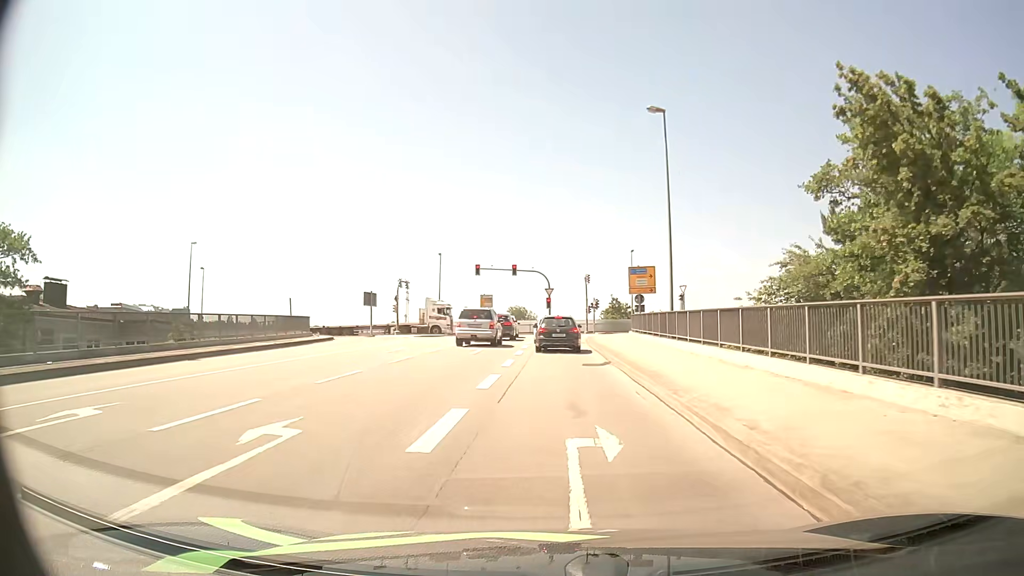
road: primary_link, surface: asphalt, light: Day
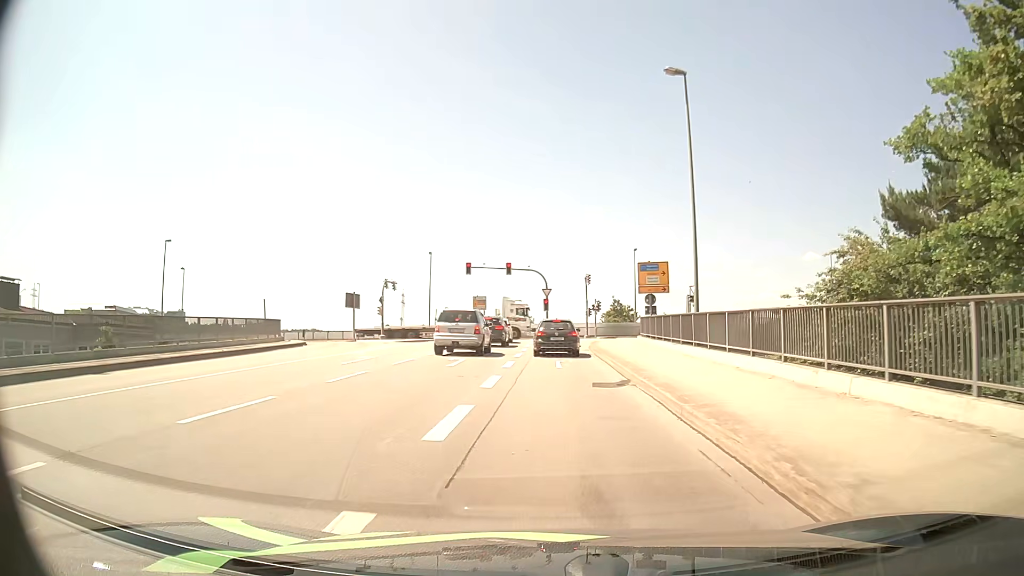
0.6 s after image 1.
(+0.1, +5.1) m; +1°
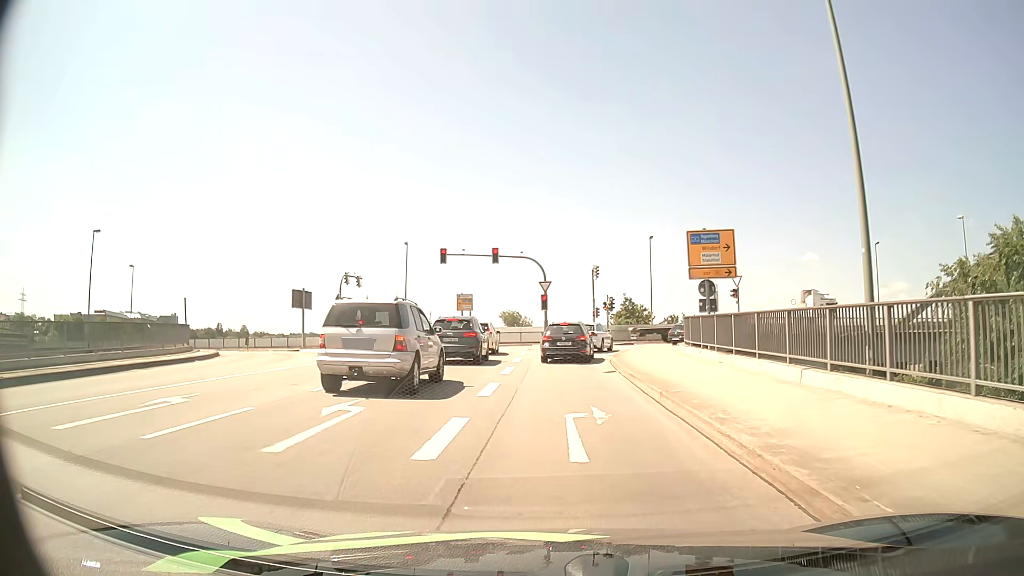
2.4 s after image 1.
(-0.1, +12.7) m; 0°
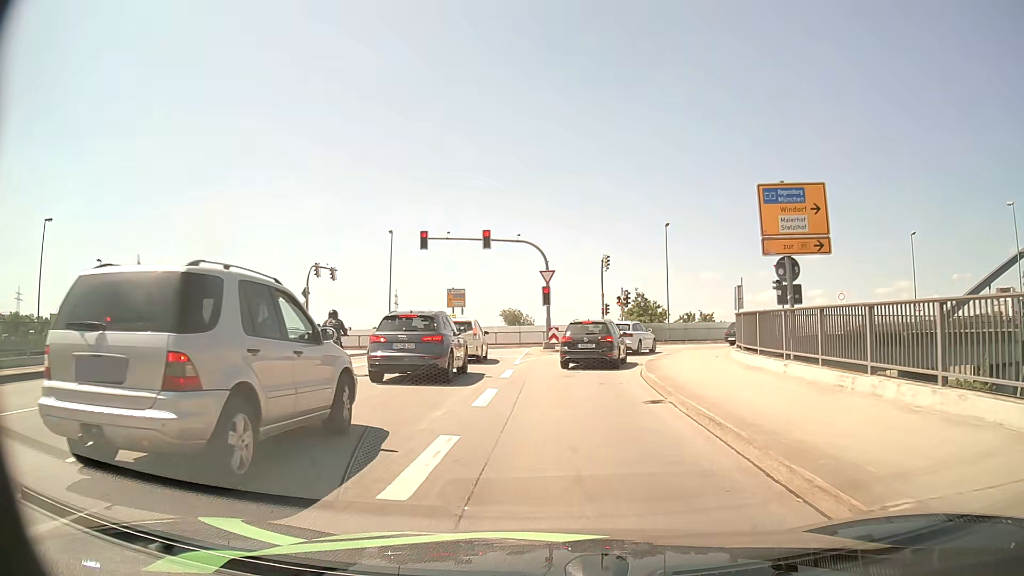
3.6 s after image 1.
(0.0, +7.6) m; 0°
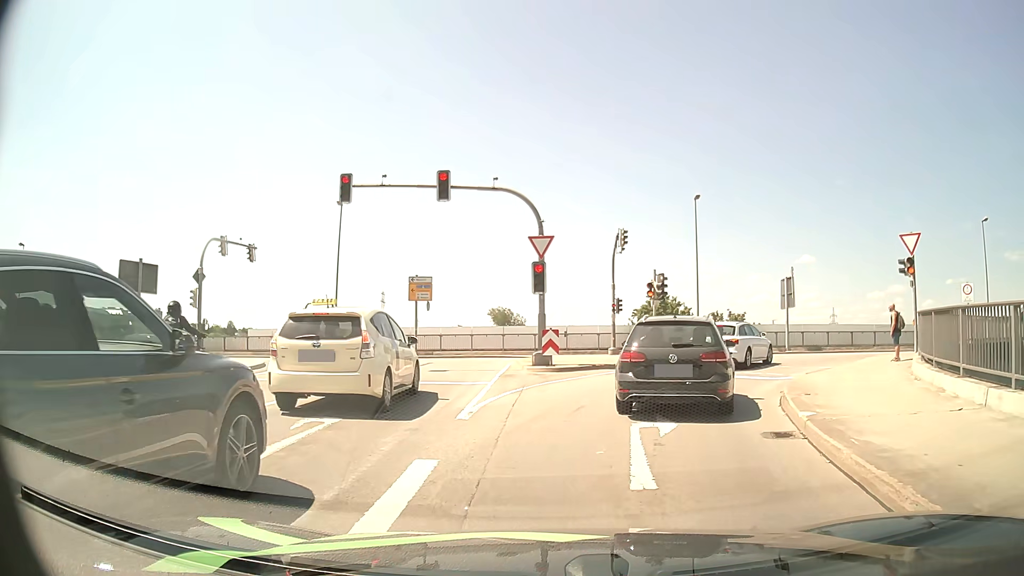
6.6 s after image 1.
(-0.1, +13.2) m; 0°
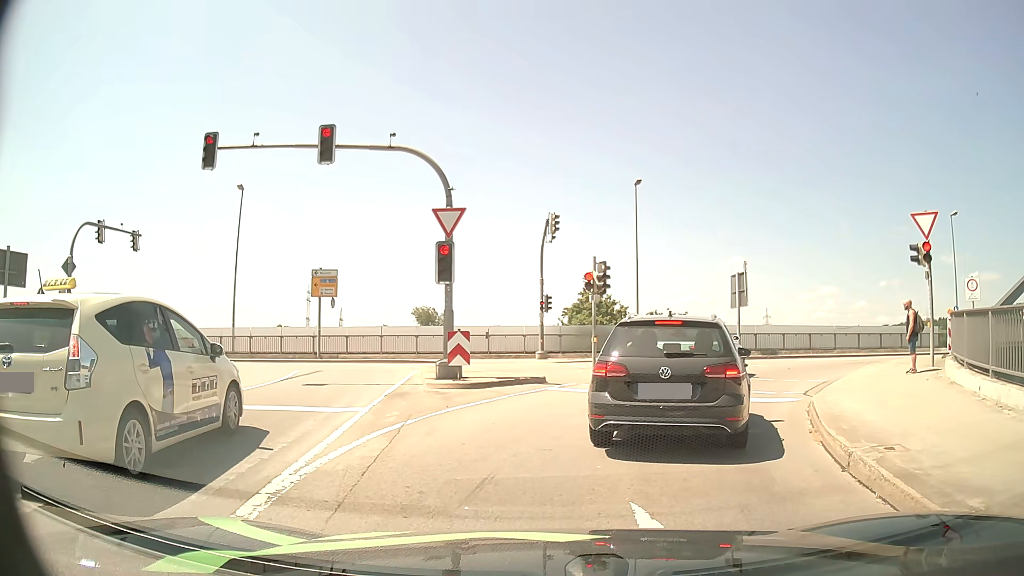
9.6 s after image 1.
(+0.3, +4.8) m; +6°
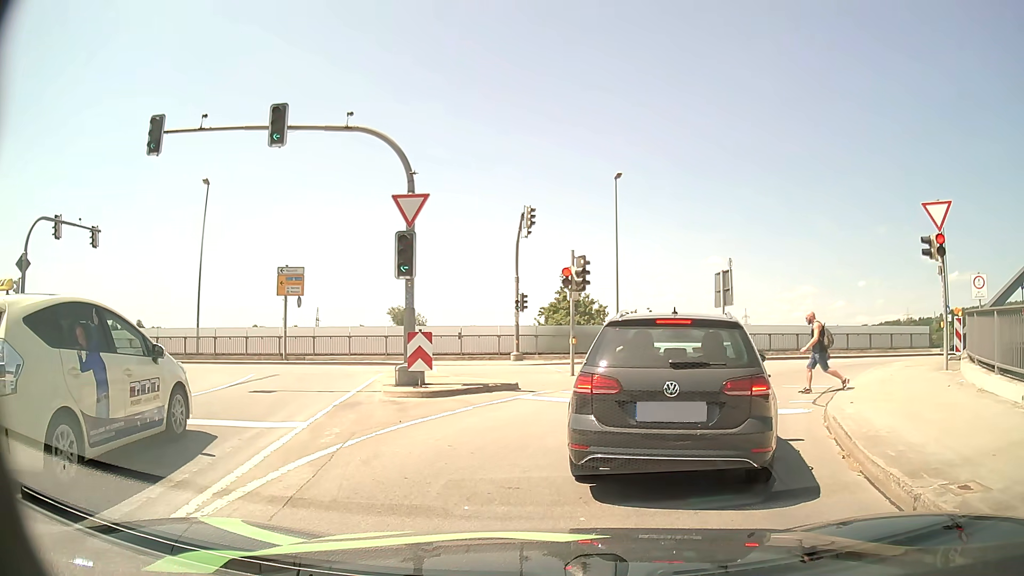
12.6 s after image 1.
(0.0, +1.7) m; 0°
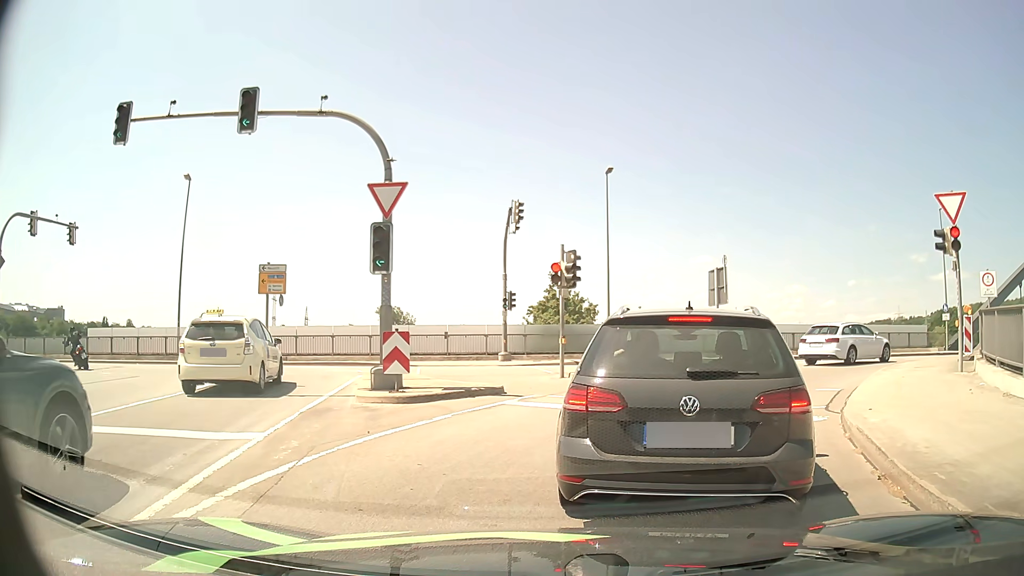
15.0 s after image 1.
(0.0, +1.1) m; 0°
(+2, +10) (+7, +19) (+15, +24) (+24, +27) (+34, +29) (+44, +30) (+54, +32) (+64, +33) (+74, +35) (+83, +37) m
